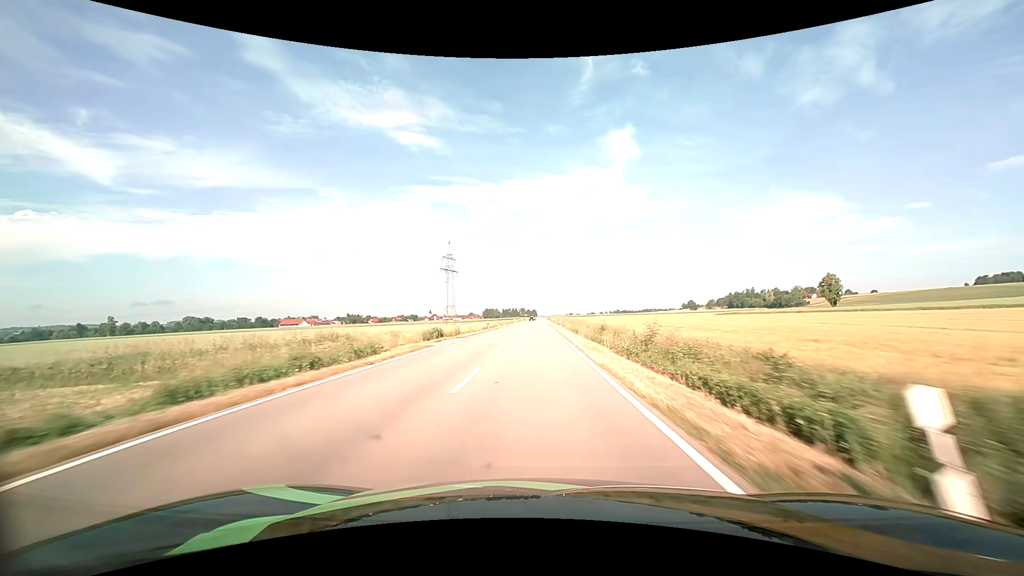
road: tertiary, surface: asphalt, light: Day
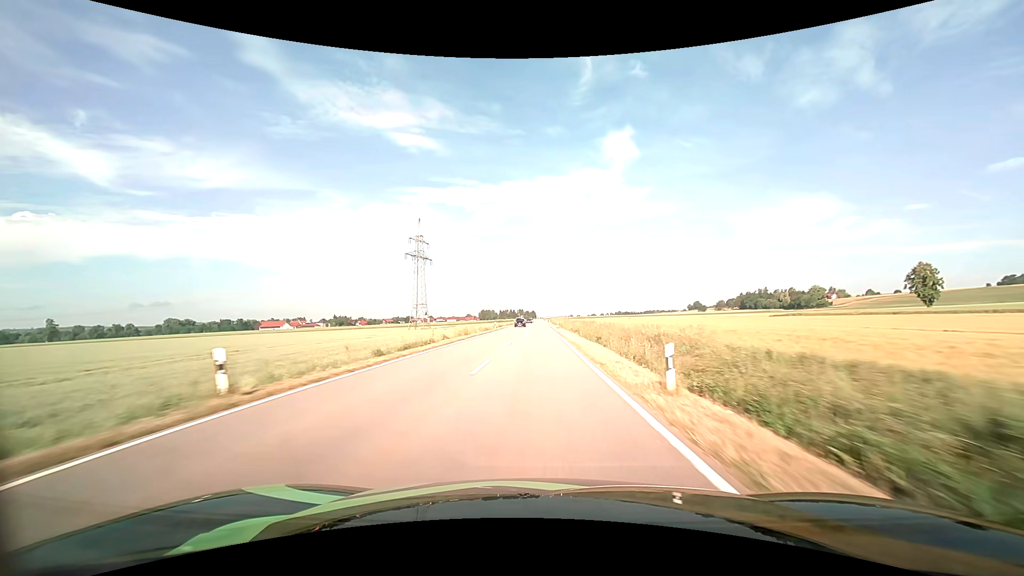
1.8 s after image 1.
(0.0, +46.3) m; 0°
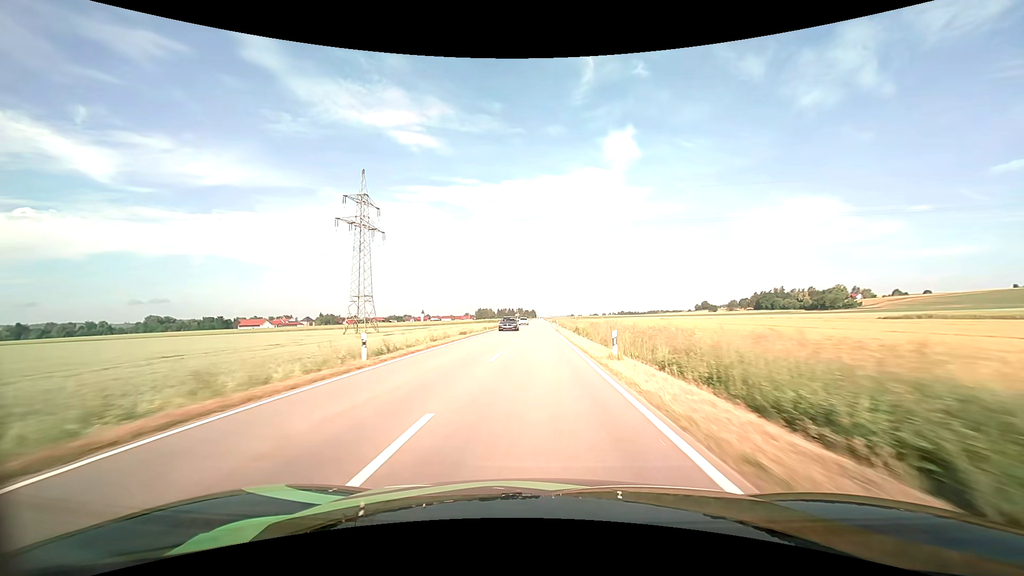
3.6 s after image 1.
(0.0, +46.4) m; 0°
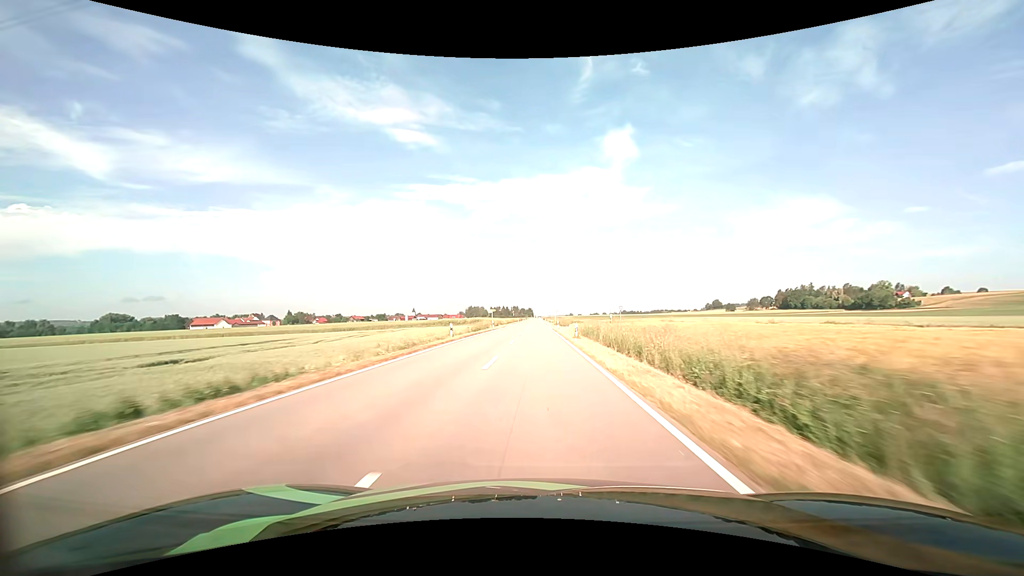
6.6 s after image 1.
(+0.2, +77.4) m; 0°
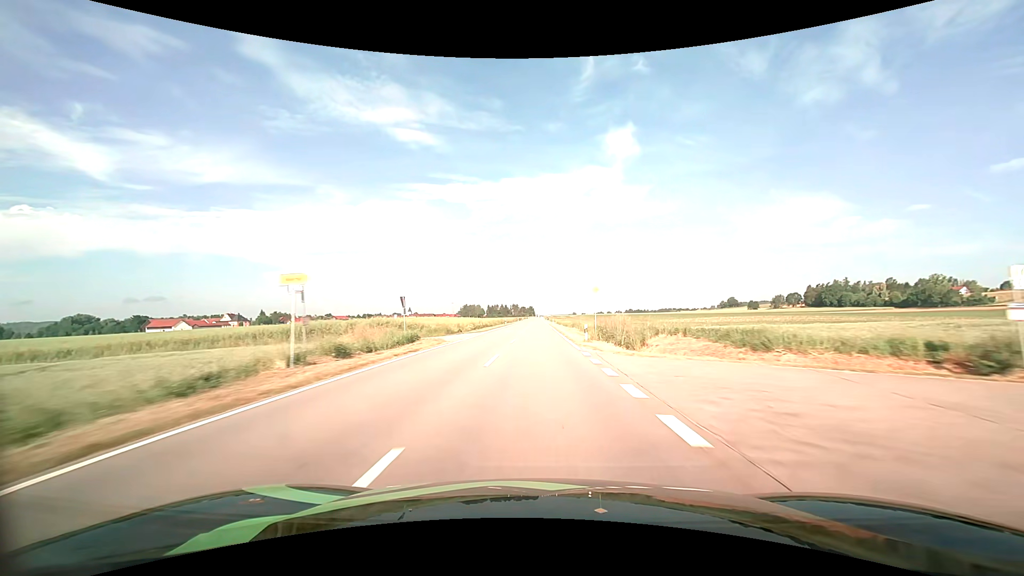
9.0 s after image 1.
(0.0, +61.9) m; 0°
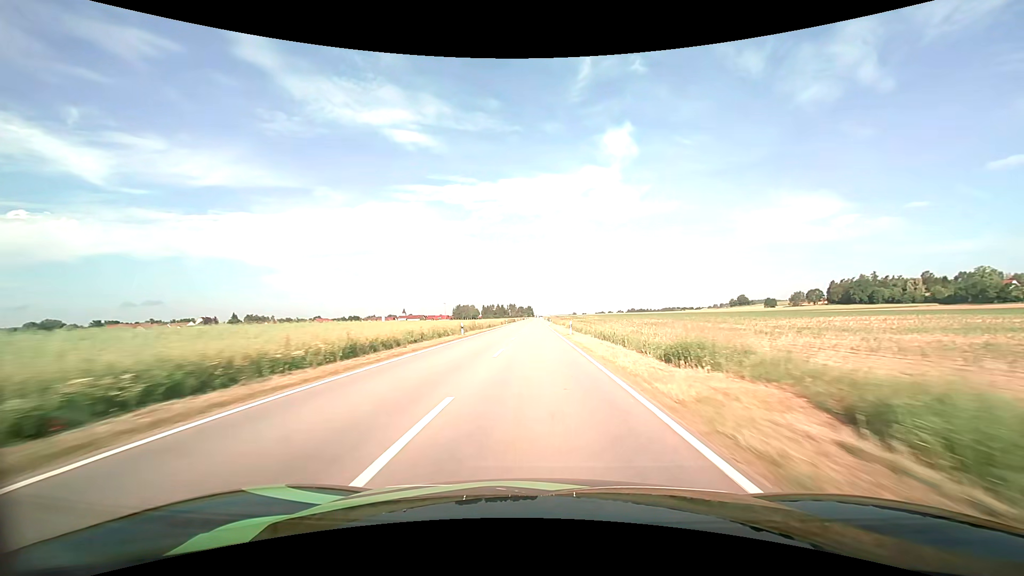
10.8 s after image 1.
(+0.1, +46.5) m; 0°
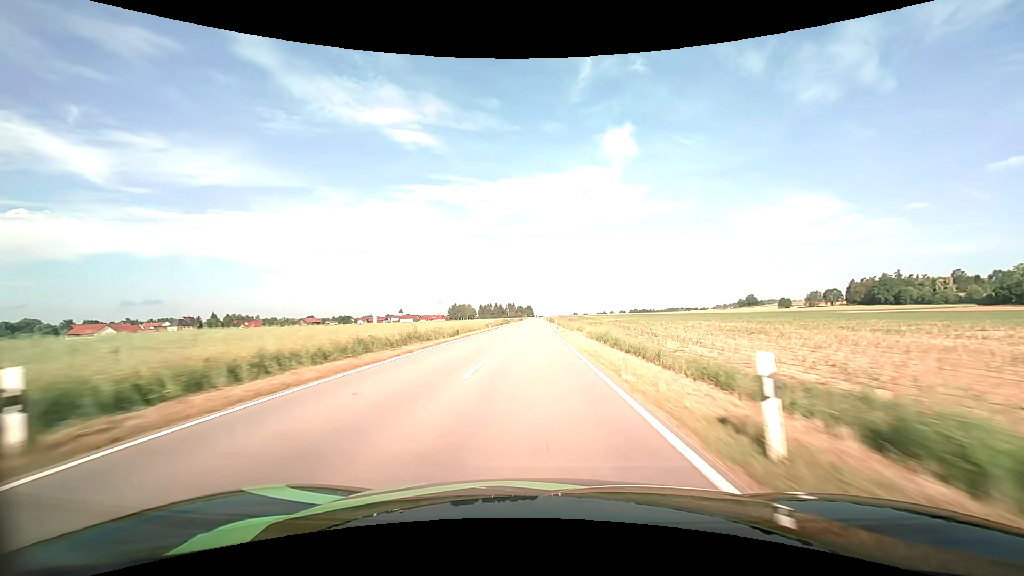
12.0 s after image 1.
(0.0, +31.0) m; 0°
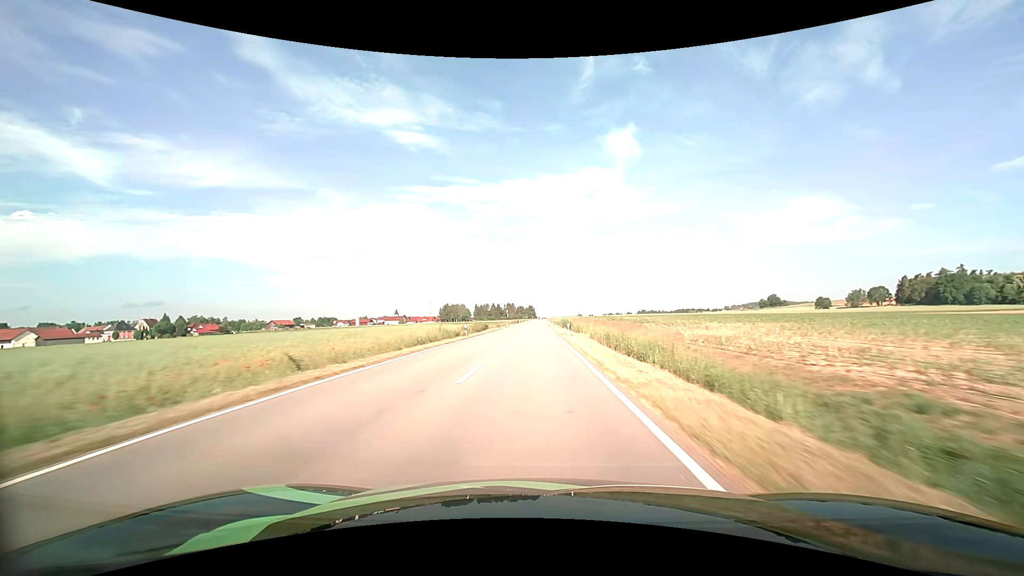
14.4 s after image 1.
(-0.1, +61.9) m; 0°
(0, +10) (0, +20) (0, +30) (0, +40) (0, +50) (0, +60) (0, +70) (0, +80) (0, +90) (0, +100) m
